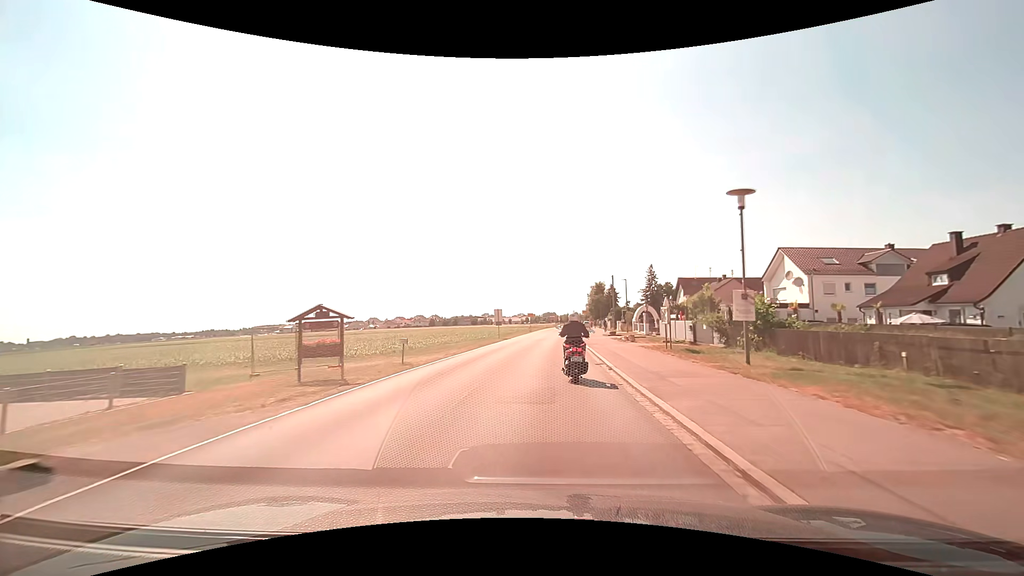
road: tertiary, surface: asphalt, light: Day
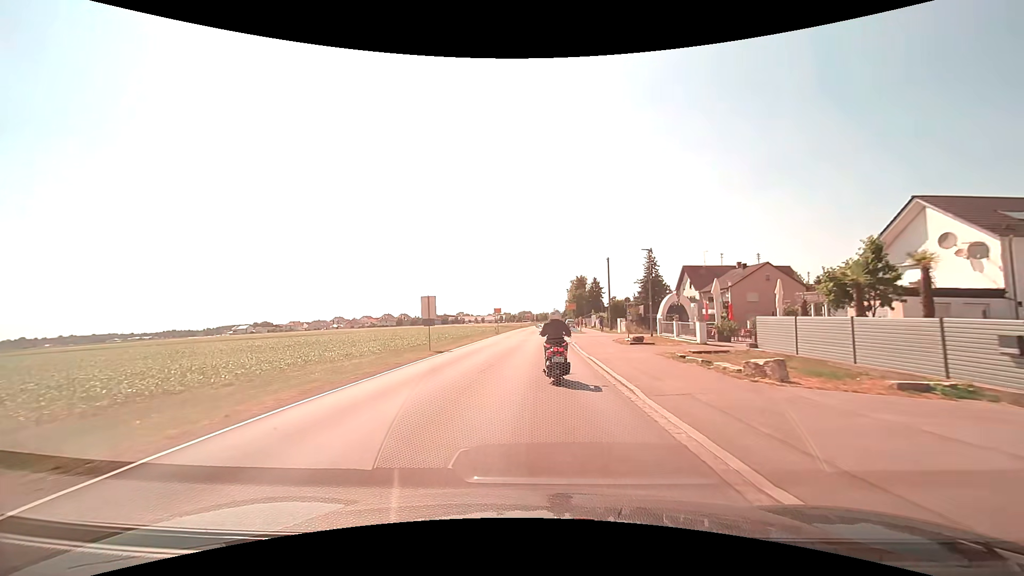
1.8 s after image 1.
(+0.7, +23.4) m; +3°
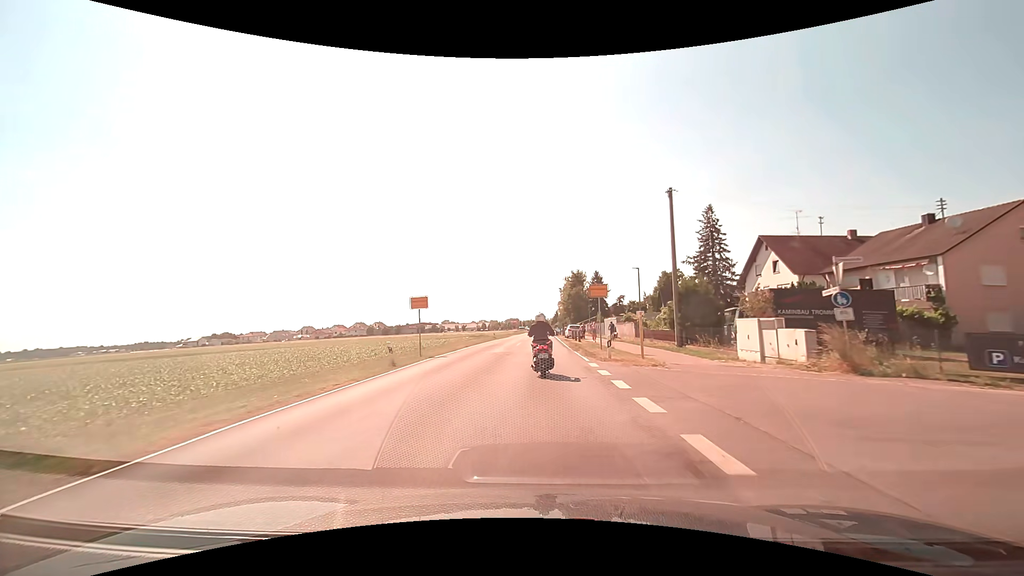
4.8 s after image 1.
(+0.5, +37.3) m; +1°
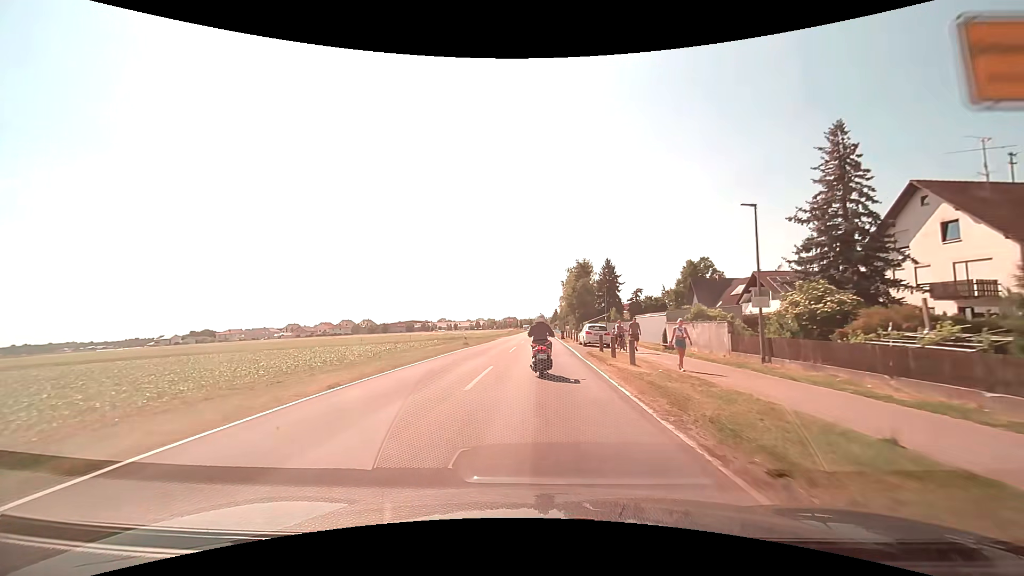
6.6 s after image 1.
(+0.1, +23.2) m; 0°
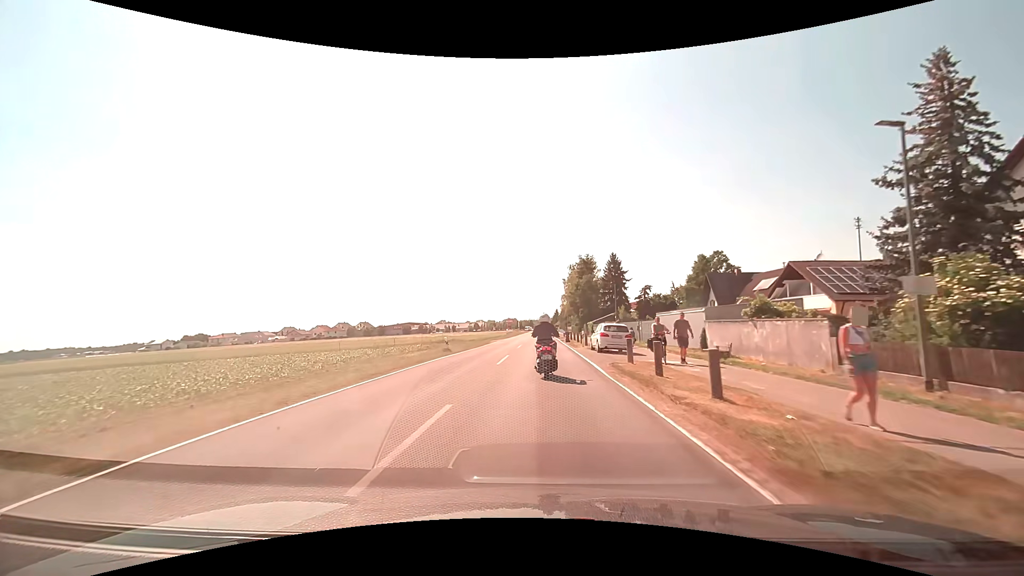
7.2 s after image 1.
(0.0, +8.0) m; 0°
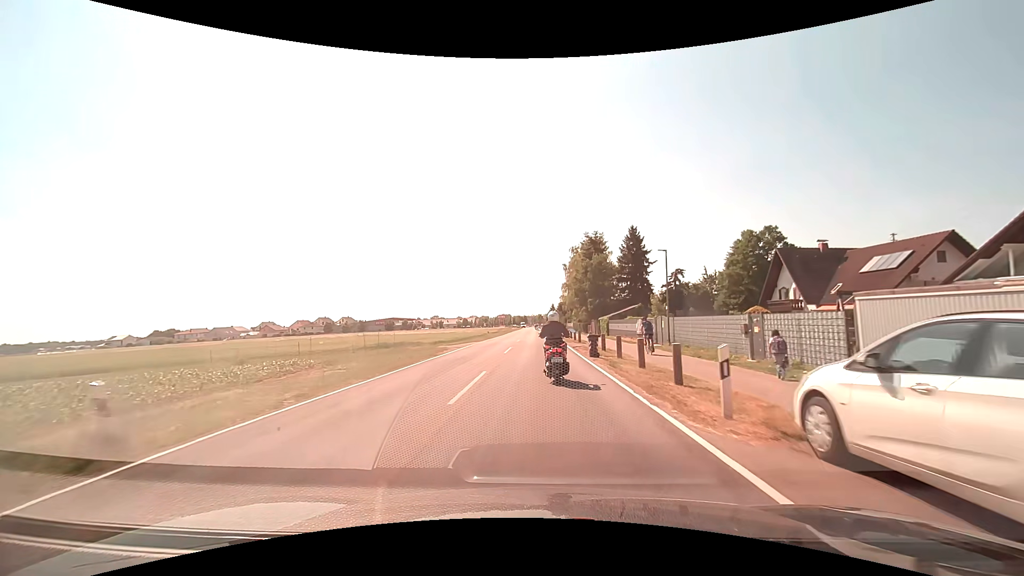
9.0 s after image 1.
(0.0, +23.9) m; 0°
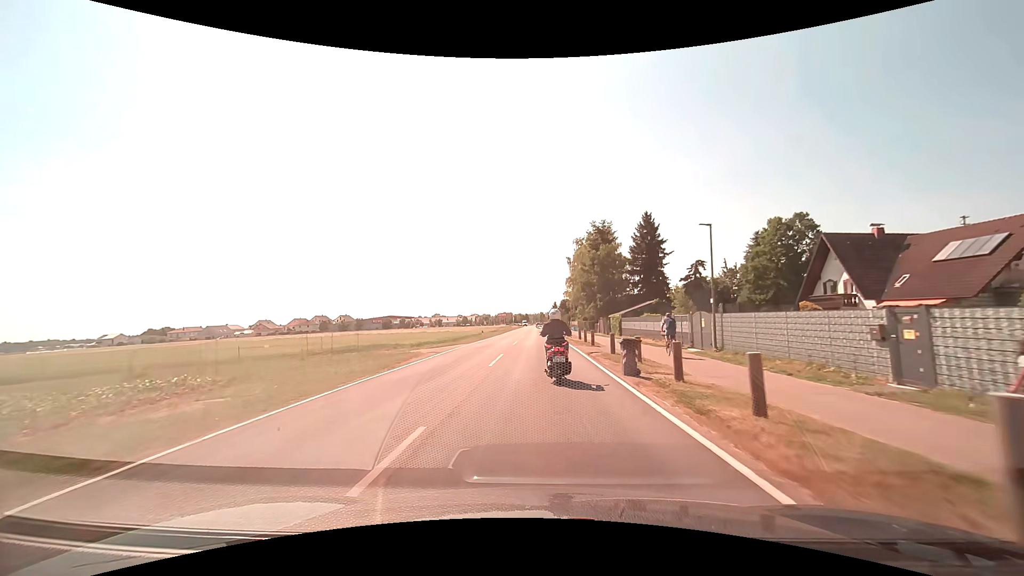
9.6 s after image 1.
(0.0, +8.0) m; 0°
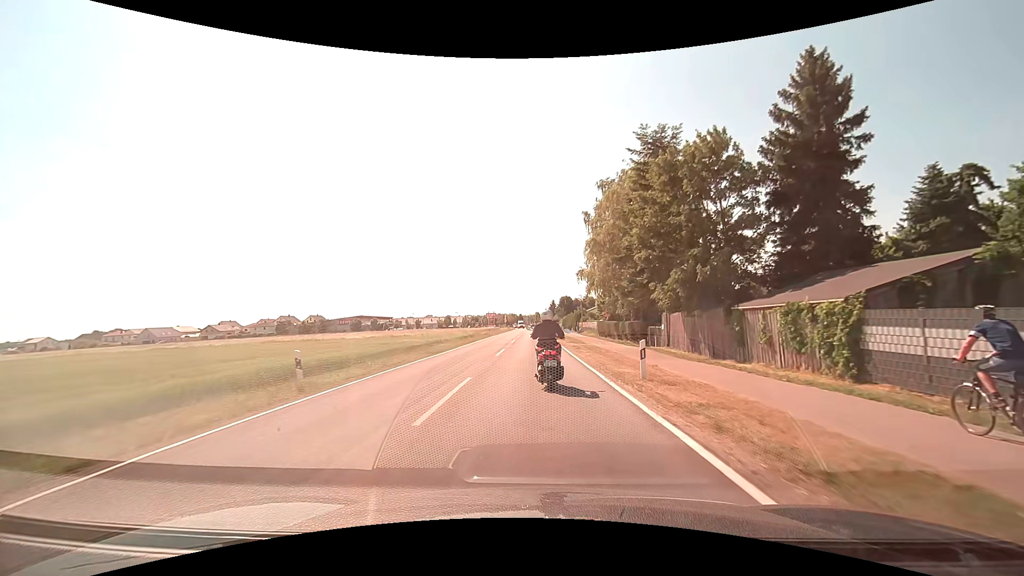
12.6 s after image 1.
(+0.1, +39.0) m; +1°
(0, +10) (0, +20) (0, +30) (0, +40) (0, +50) (0, +60) (0, +70) (0, +80) (-1, +90) (-1, +100) m
